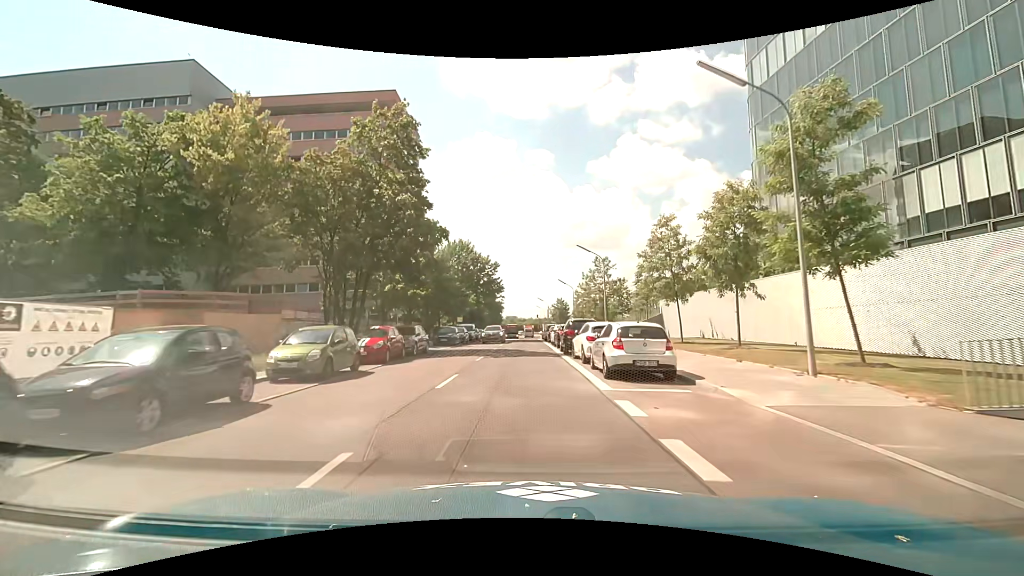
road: unclassified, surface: asphalt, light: Day
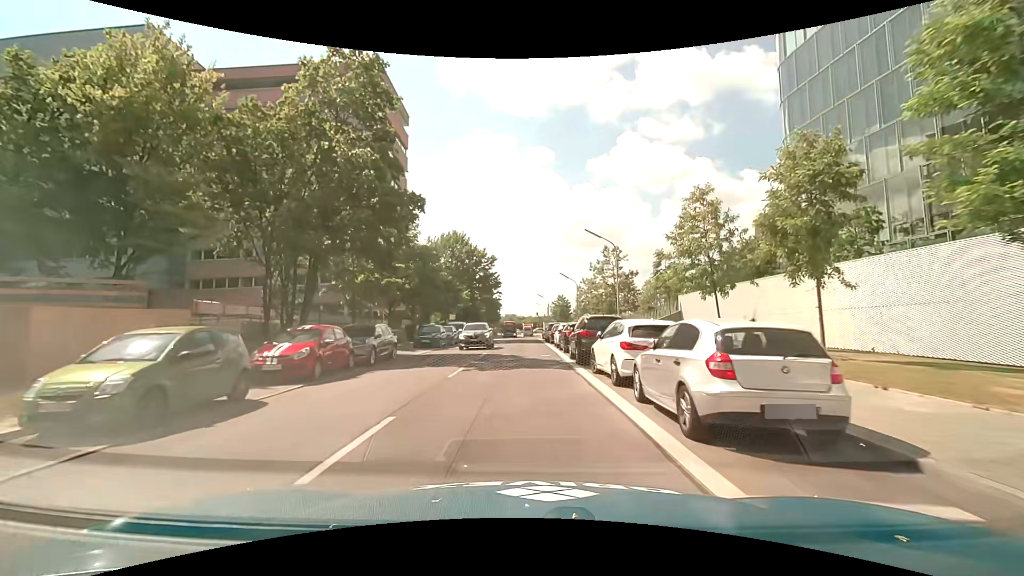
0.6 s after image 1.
(0.0, +6.5) m; +1°
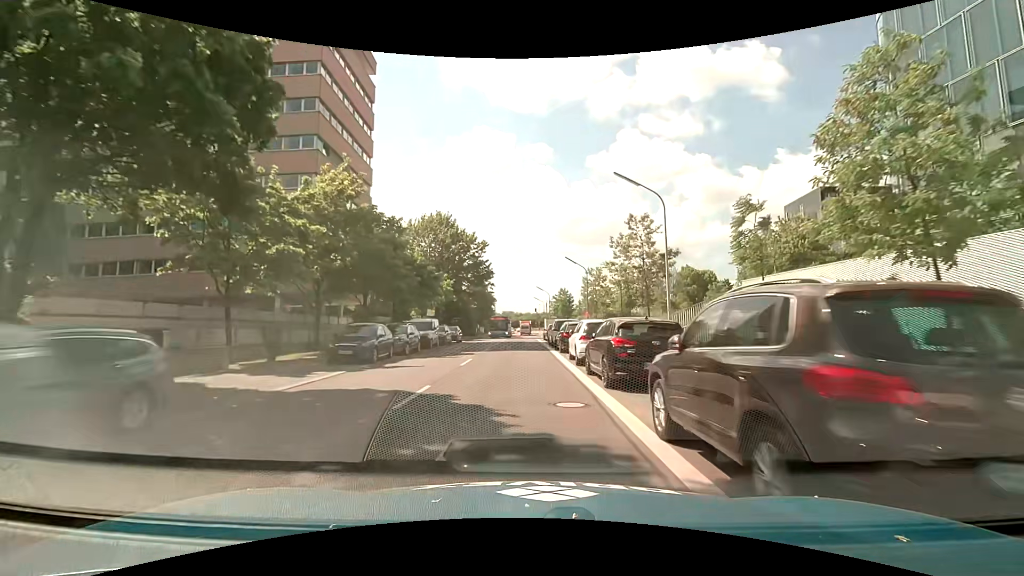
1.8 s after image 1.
(0.0, +13.5) m; 0°
